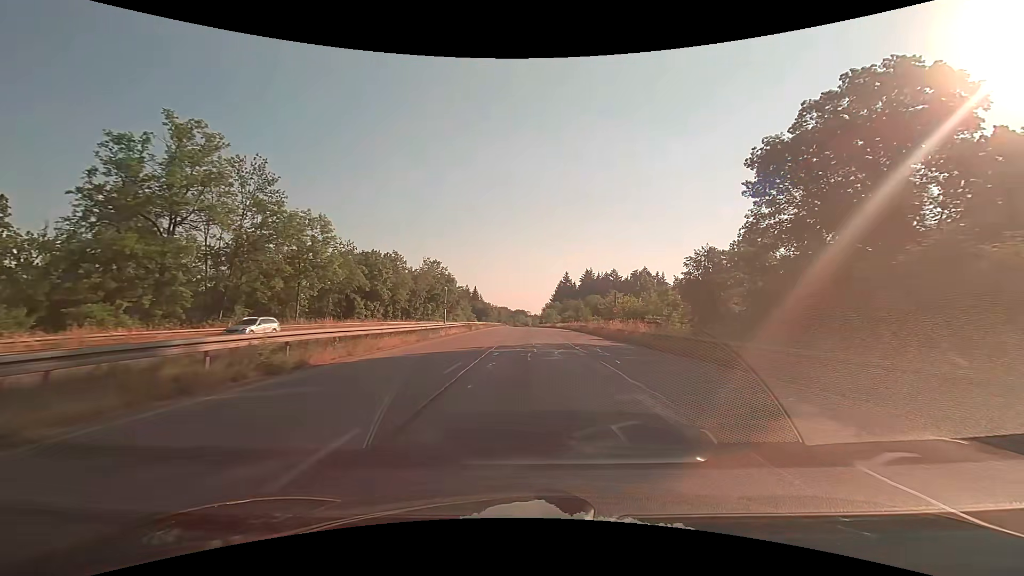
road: trunk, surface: asphalt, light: Day
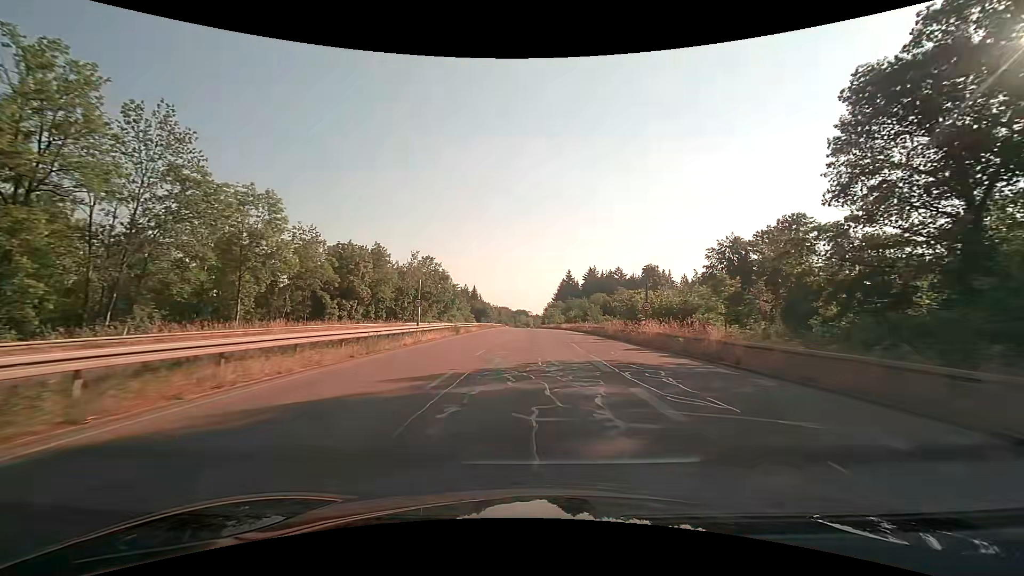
(0.0, +11.6) m; 0°
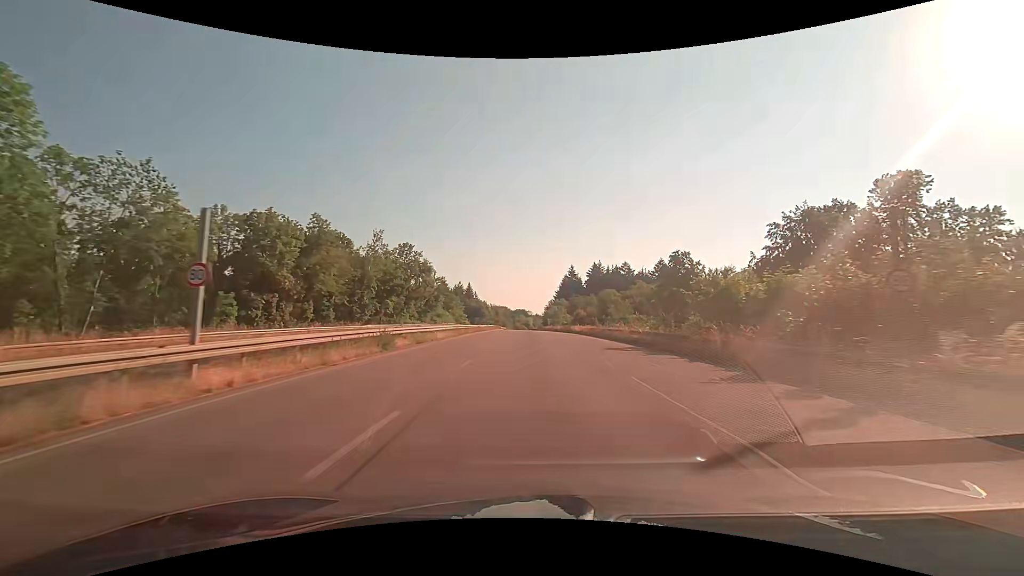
(0.0, +23.2) m; 0°
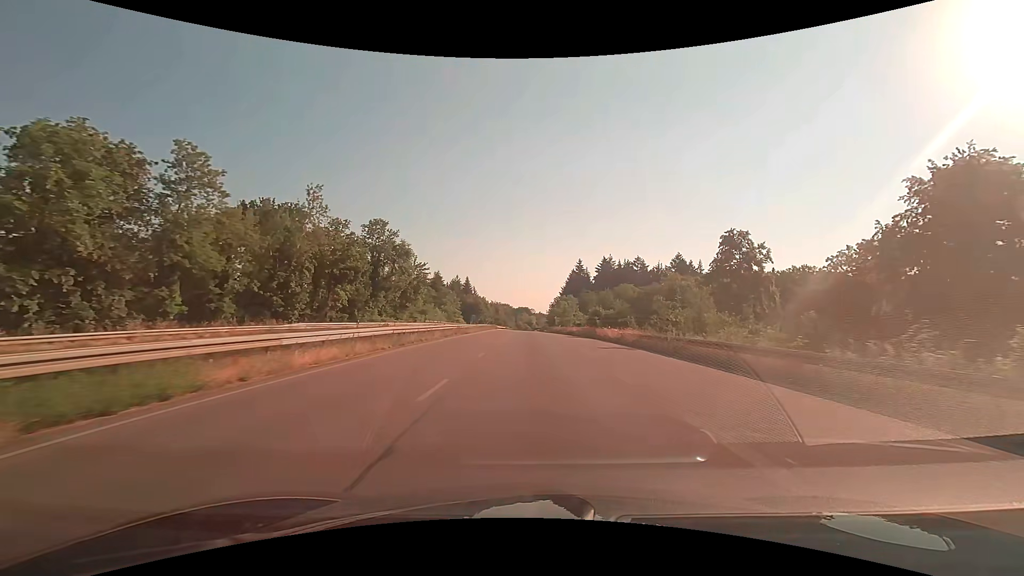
(-0.1, +23.2) m; 0°
